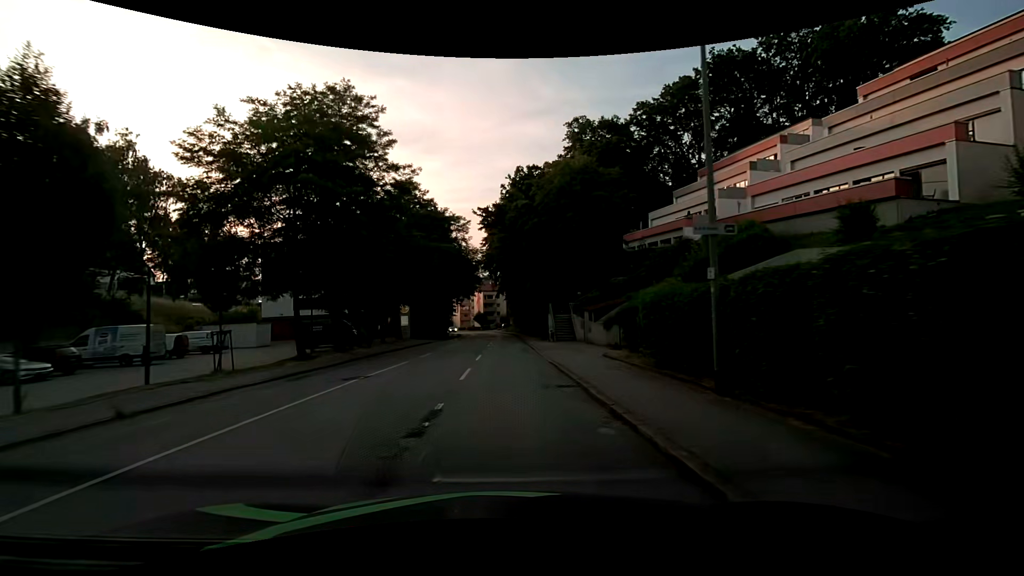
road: tertiary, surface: asphalt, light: Day
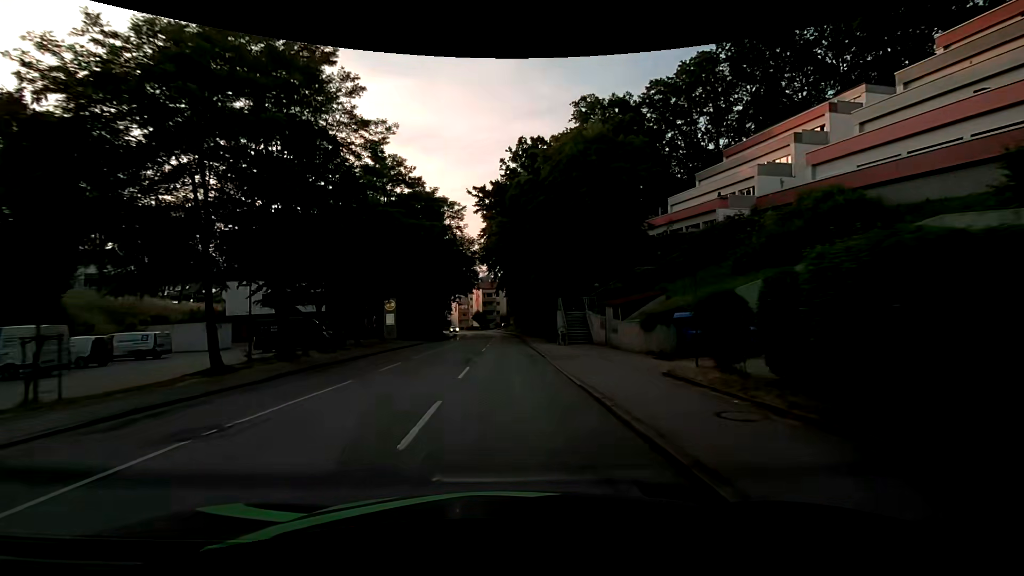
(0.0, +7.2) m; 0°
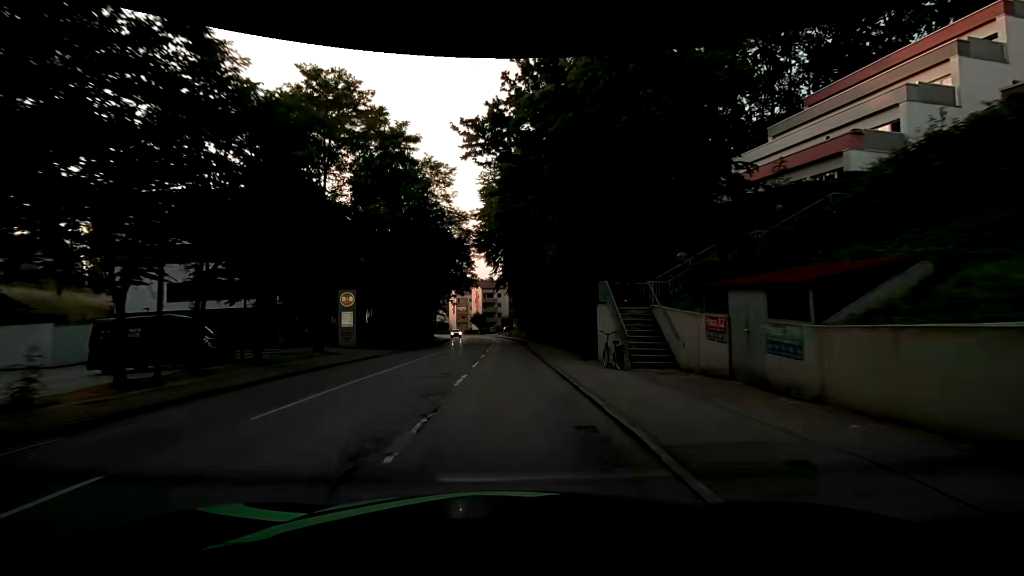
(0.0, +14.4) m; 0°
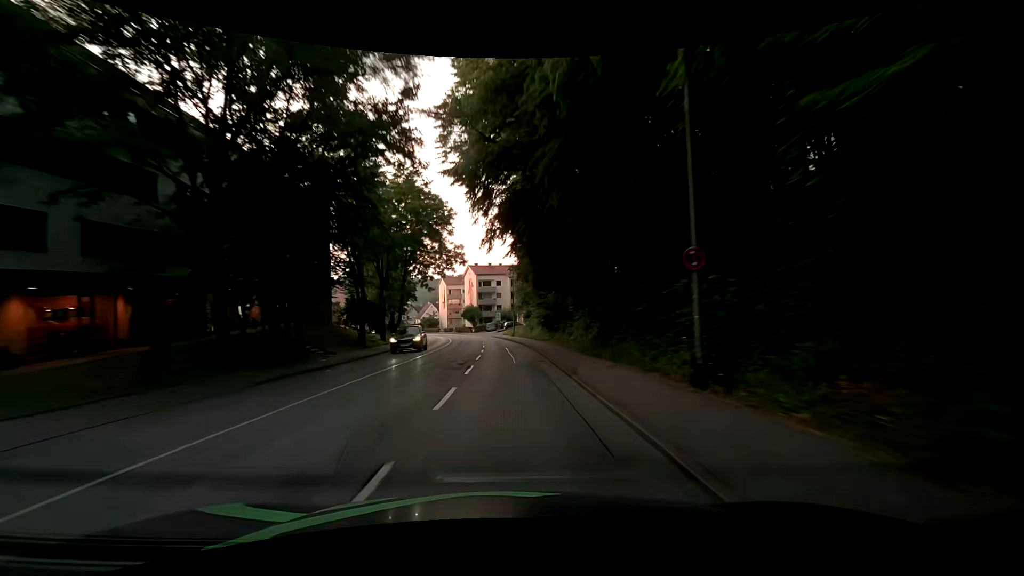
(-0.3, +28.4) m; 0°
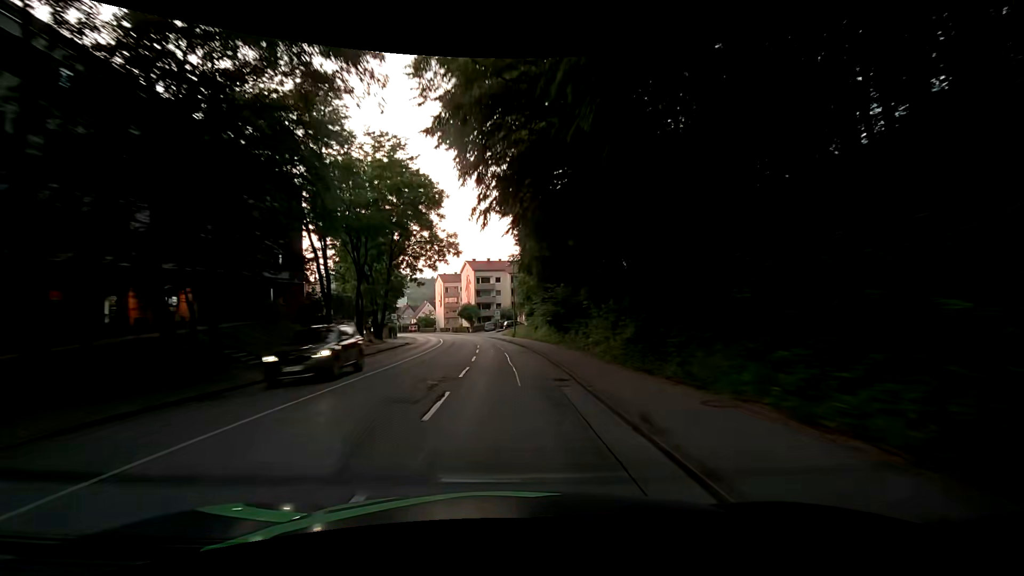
(0.0, +7.1) m; -1°
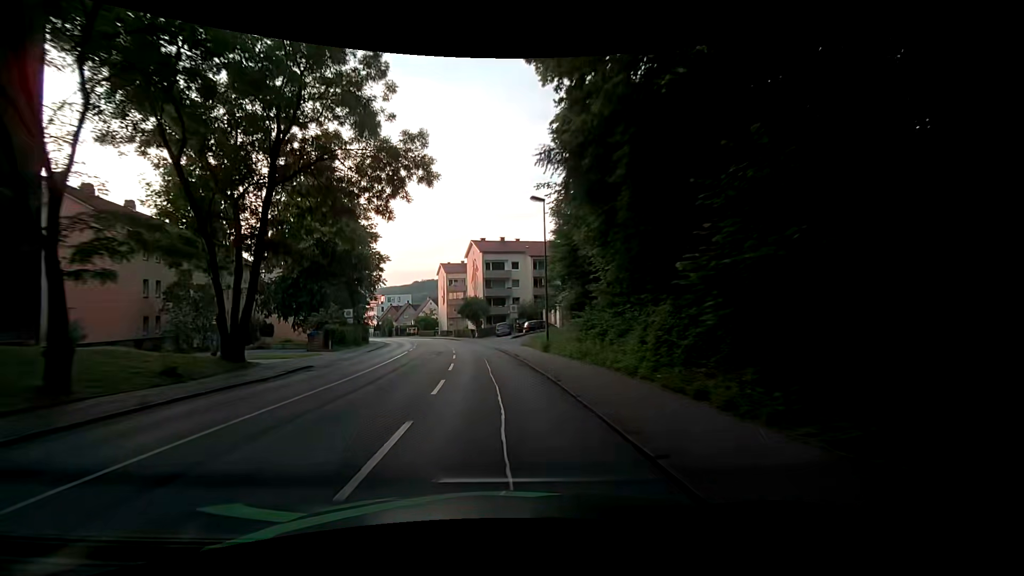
(-0.1, +27.4) m; -1°
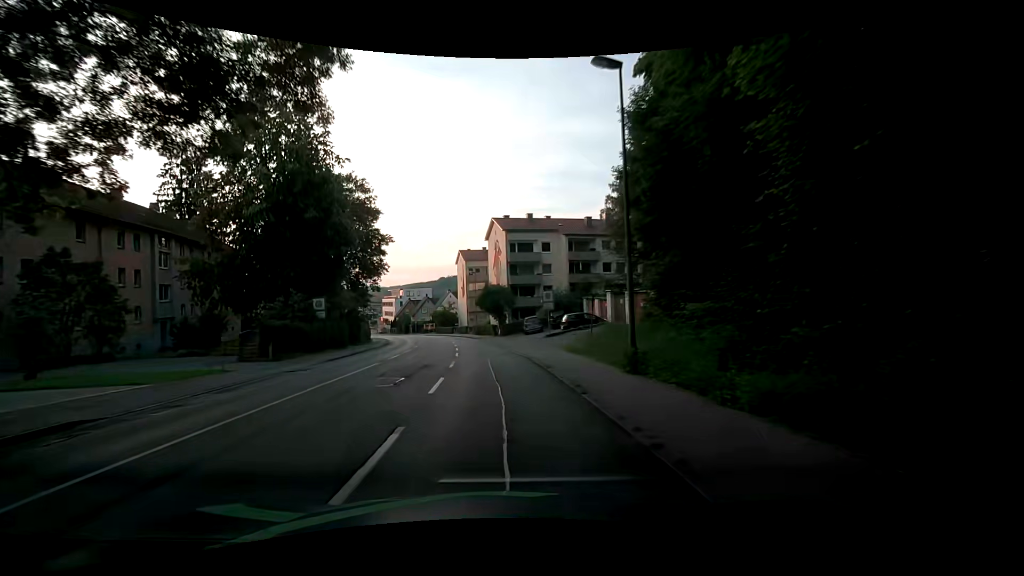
(-0.4, +13.3) m; -3°
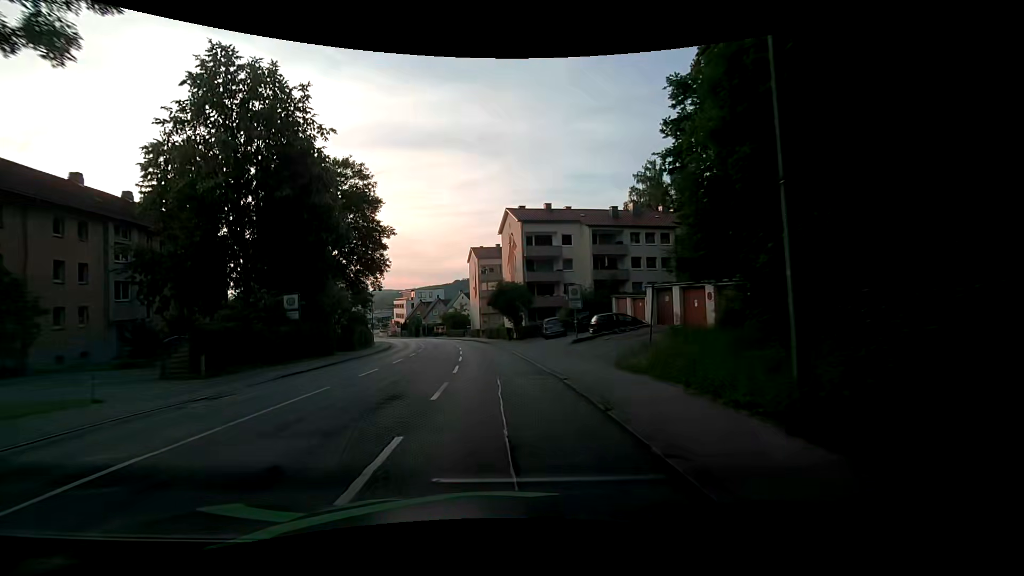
(-0.2, +6.6) m; -2°
(0, +10) (-1, +20) (-2, +30) (-3, +40) (-4, +50) (-6, +60) (-9, +69) (-11, +79) (-14, +88) (-17, +98) m
